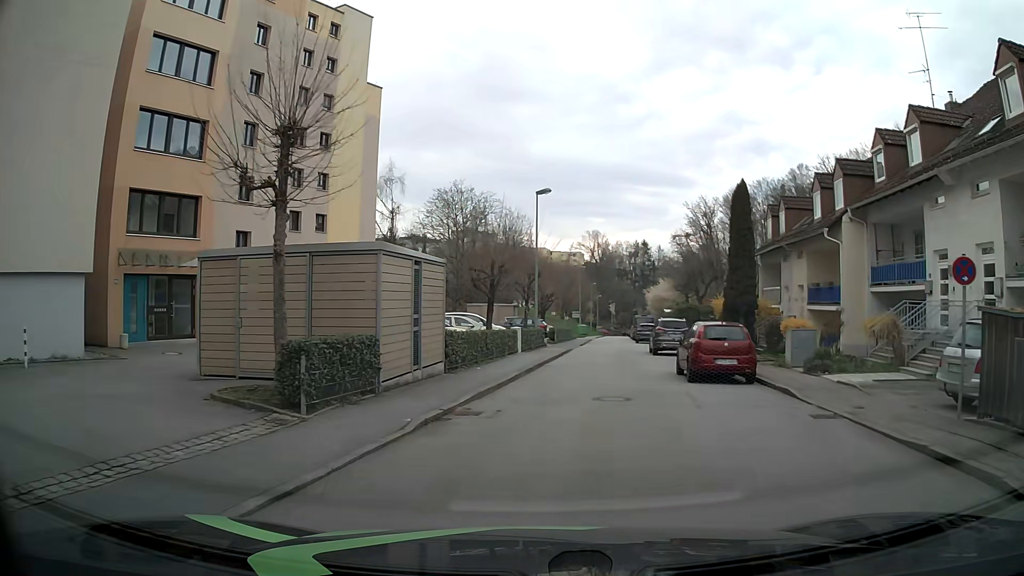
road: residential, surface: asphalt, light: Day
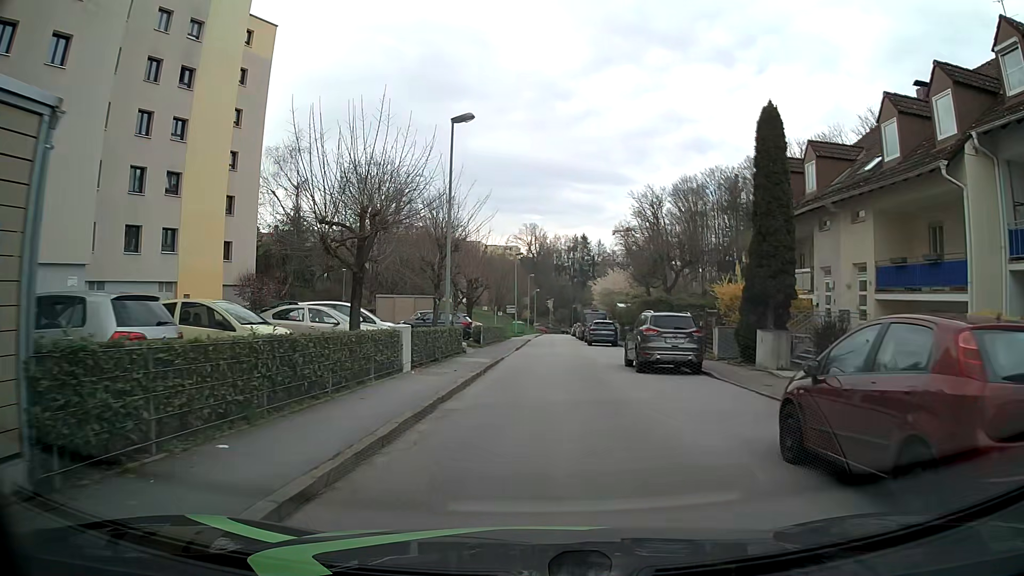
(+0.6, +12.4) m; +5°
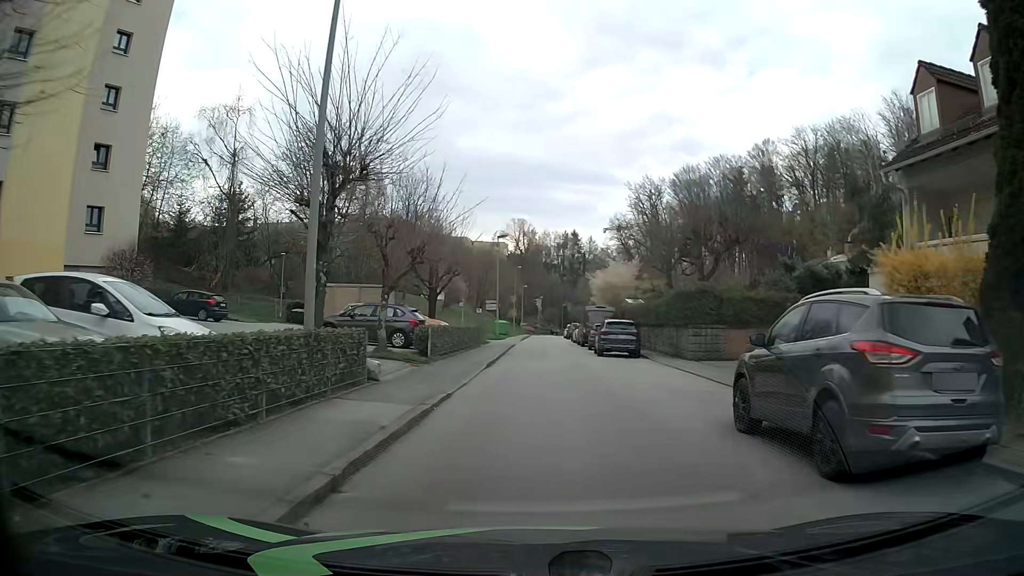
(+0.2, +13.0) m; +2°
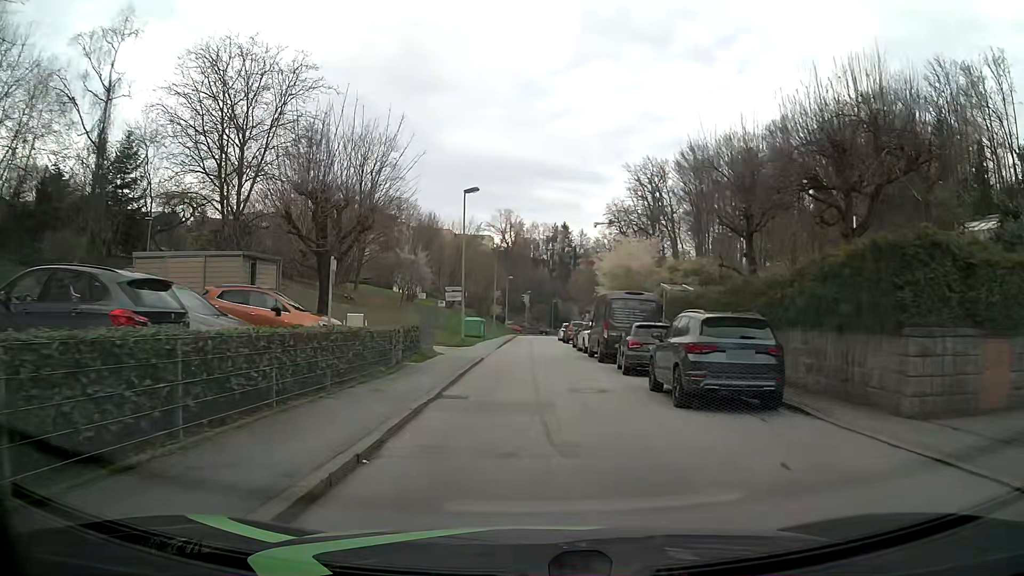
(-0.2, +17.6) m; 0°
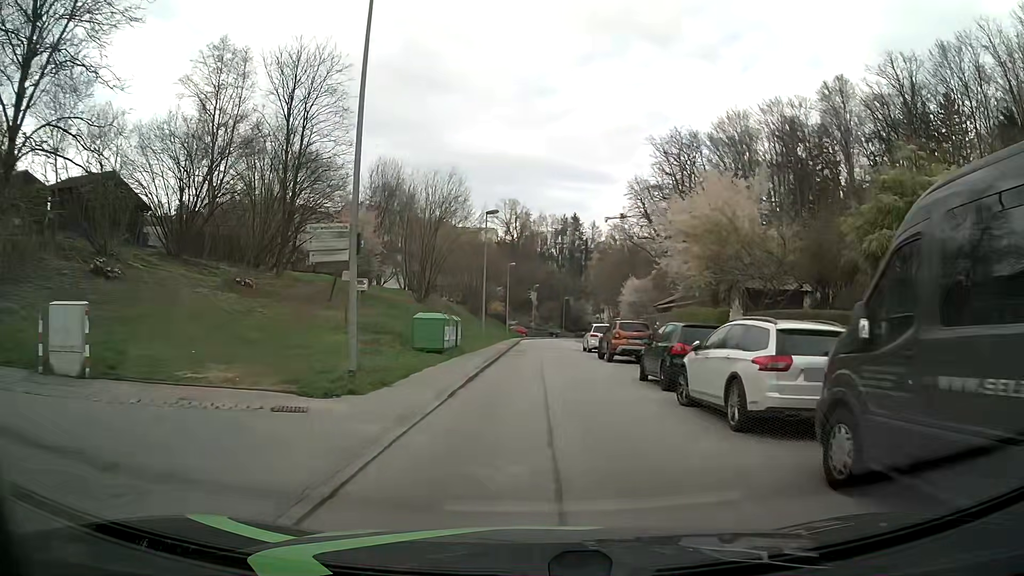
(-0.3, +22.2) m; -1°
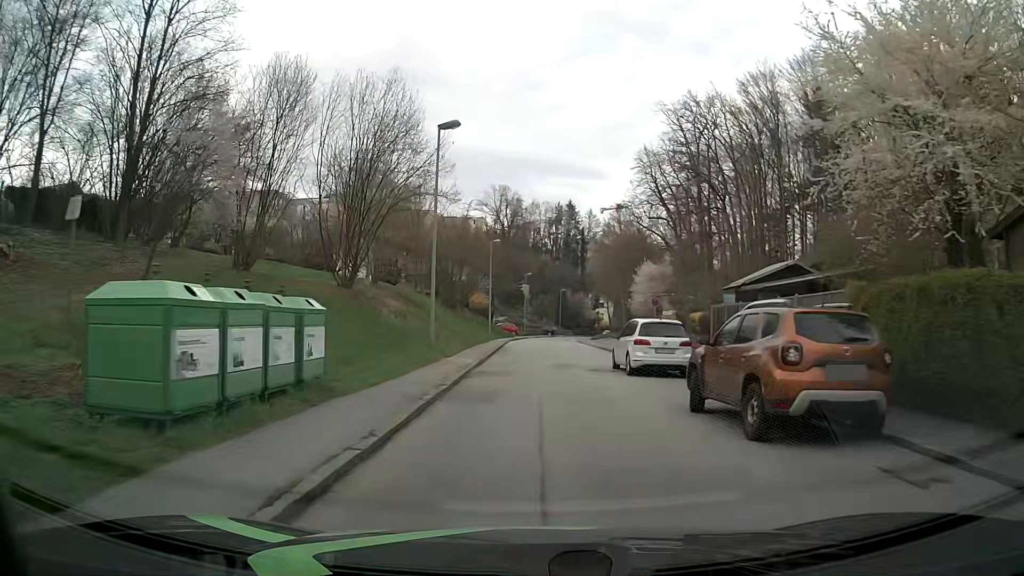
(+0.3, +17.8) m; +1°
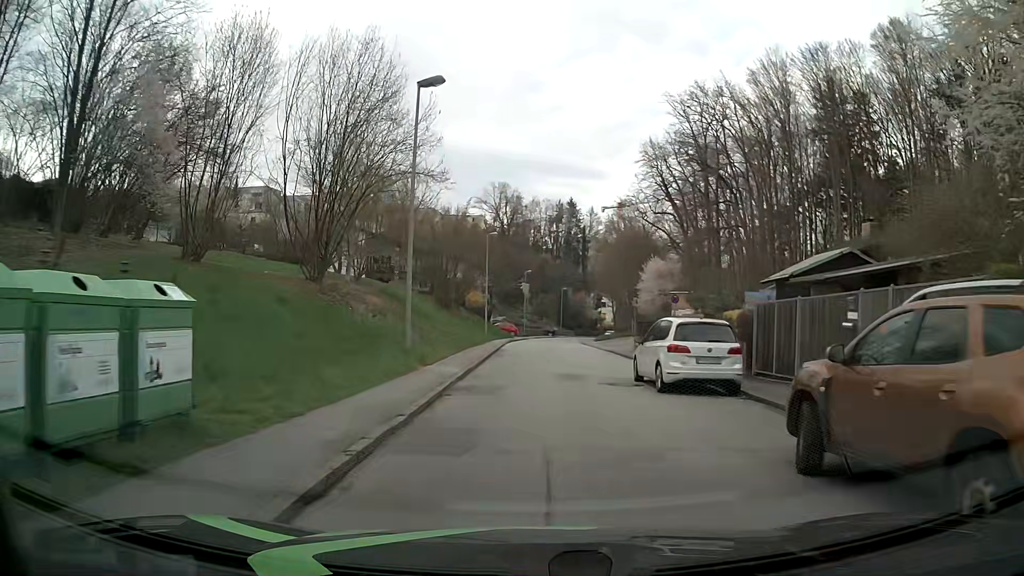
(0.0, +4.5) m; 0°
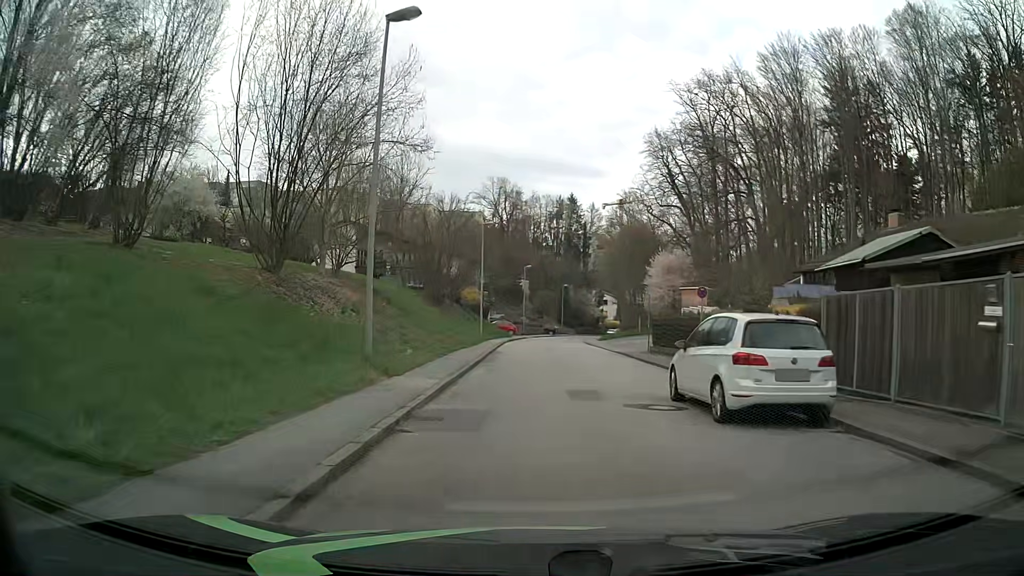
(0.0, +4.5) m; 0°
(0, +10) (0, +20) (+2, +30) (+2, +40) (+2, +50) (+3, +60) (+3, +70) (+5, +80) (+6, +90) (+9, +99) m
